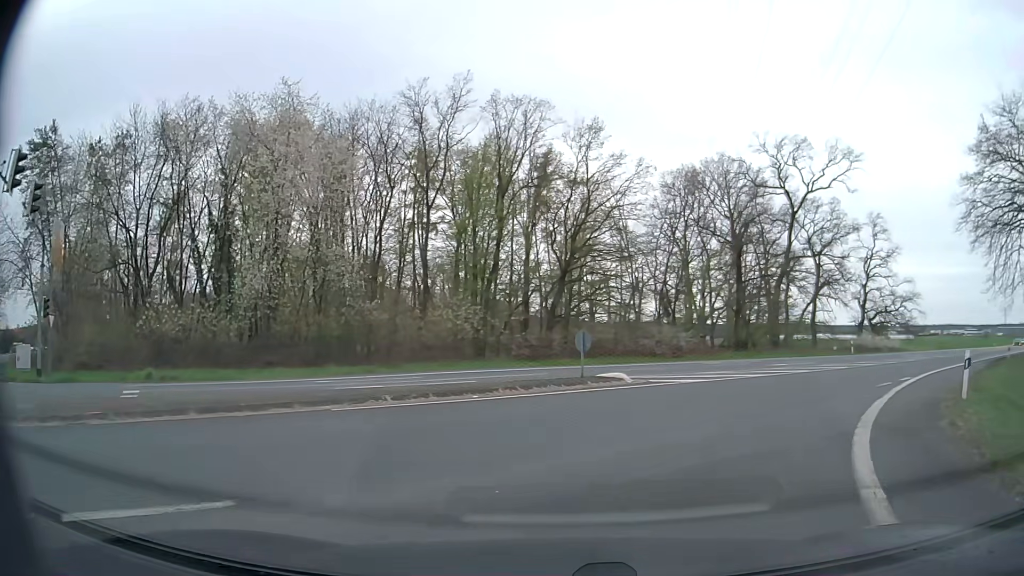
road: secondary_link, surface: asphalt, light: Day
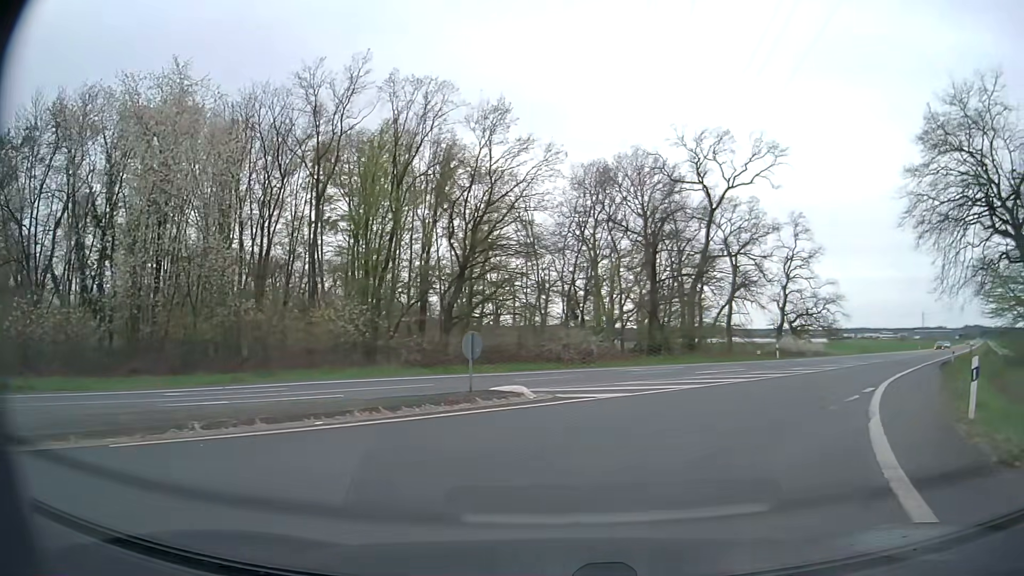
(+0.3, +4.1) m; +8°
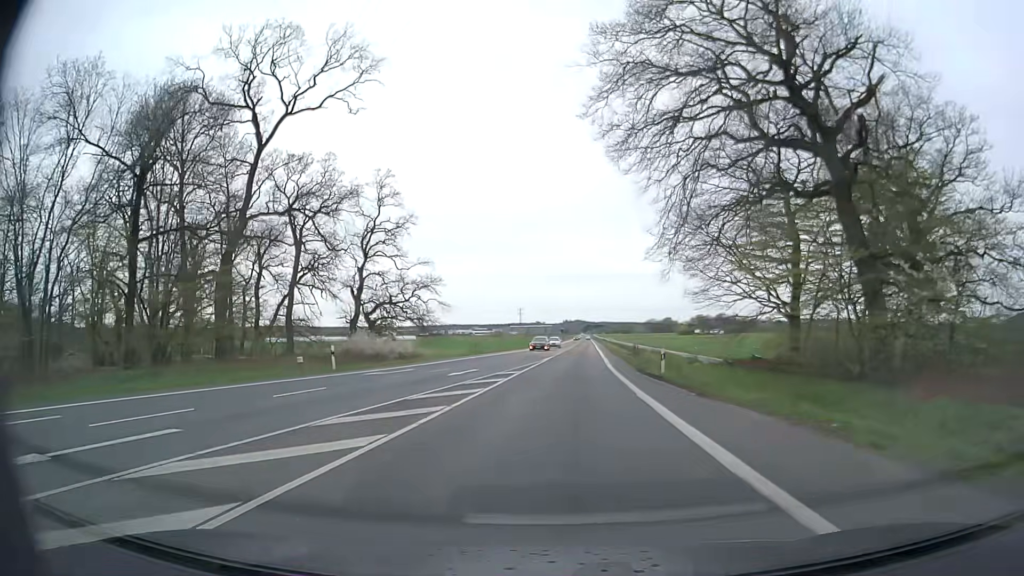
(+7.6, +20.6) m; +35°
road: secondary
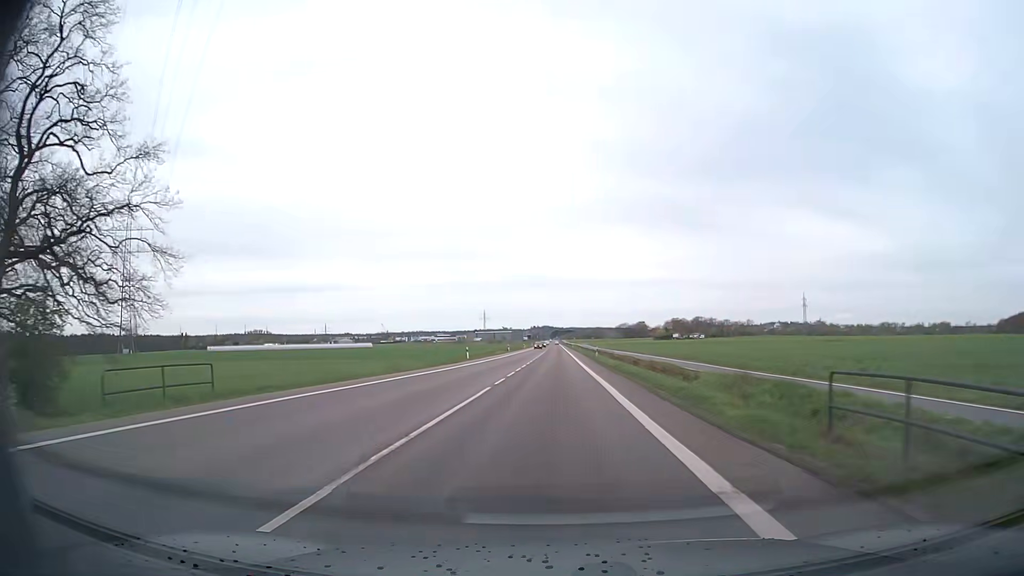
(+1.9, +46.8) m; +3°
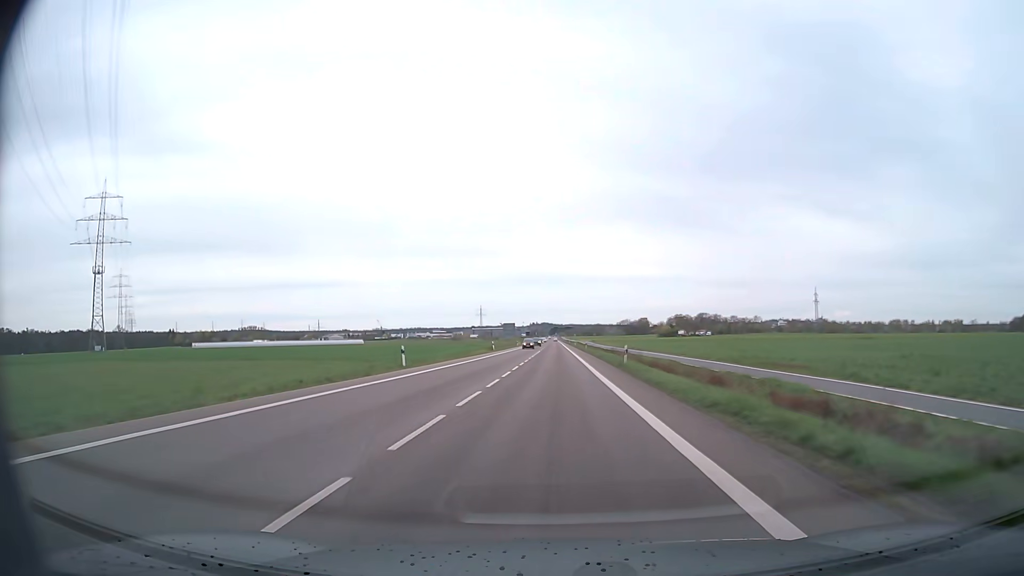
(0.0, +26.4) m; 0°
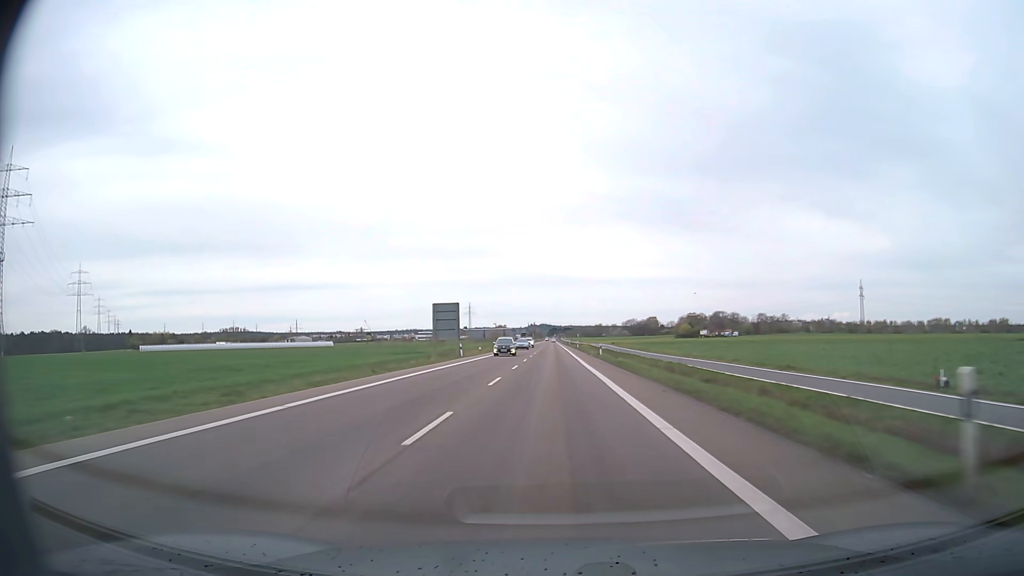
(-0.1, +80.5) m; 0°
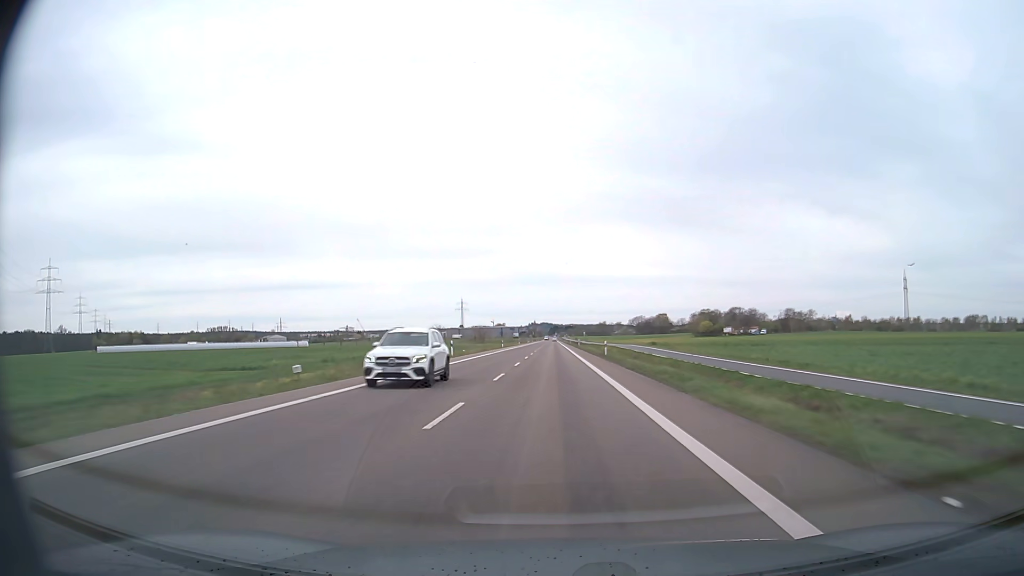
(0.0, +56.4) m; 0°
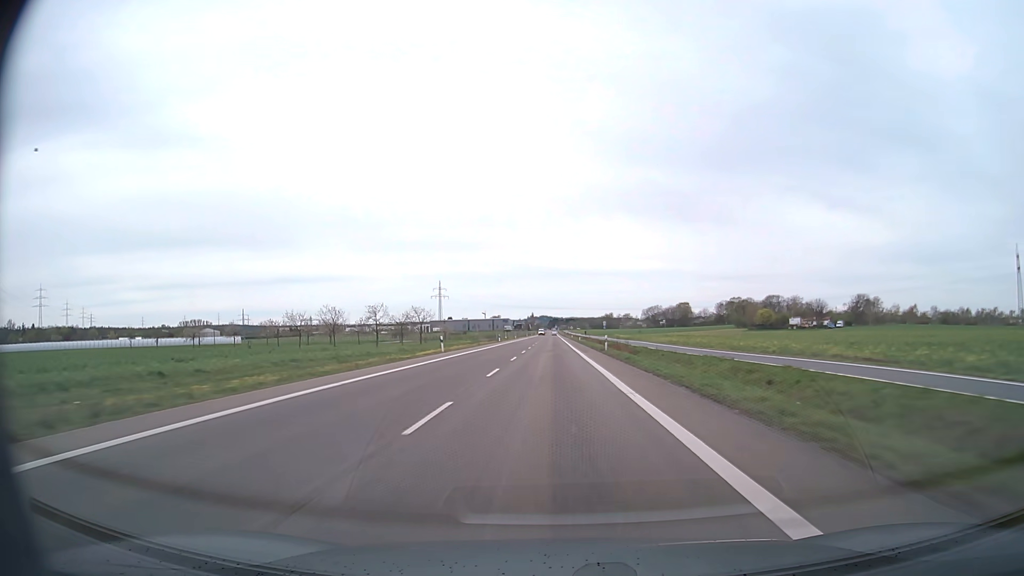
(-0.1, +104.2) m; 0°
(0, +10) (0, +20) (0, +30) (0, +40) (0, +50) (0, +60) (0, +70) (0, +80) (0, +90) (0, +100) m
